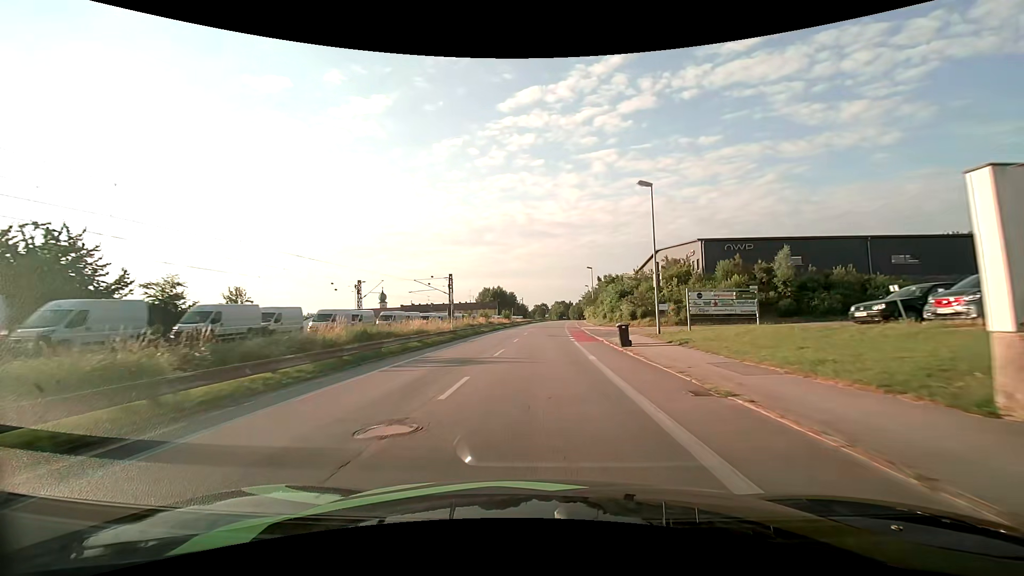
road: unclassified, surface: asphalt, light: Day
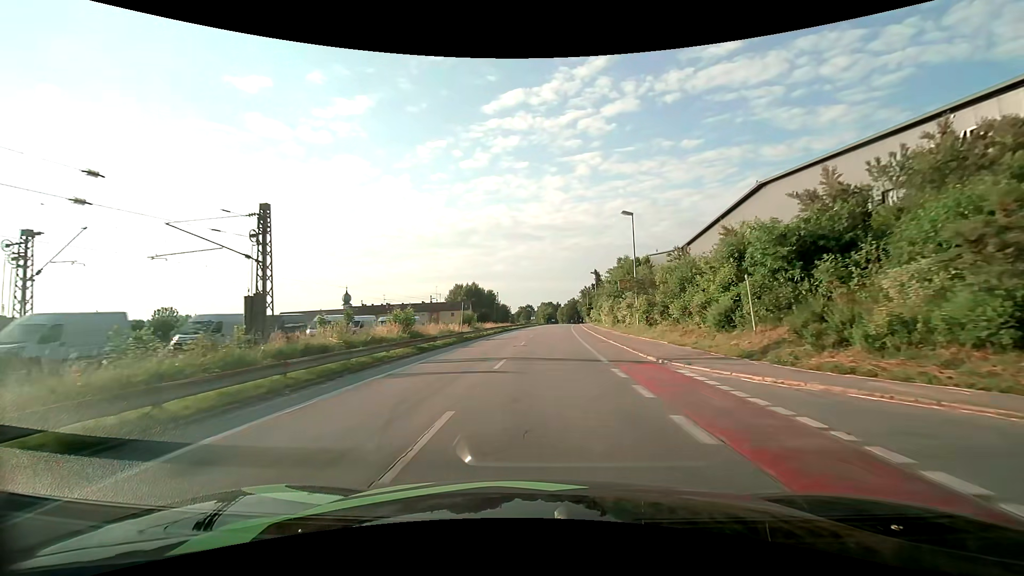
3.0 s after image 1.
(+0.5, +39.8) m; +2°
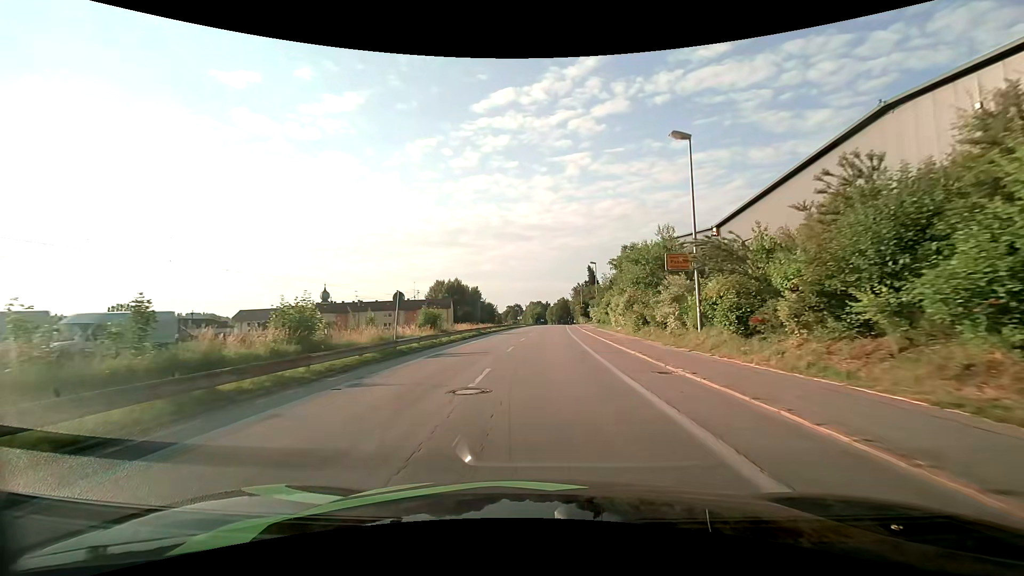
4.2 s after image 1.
(+0.1, +14.6) m; +1°
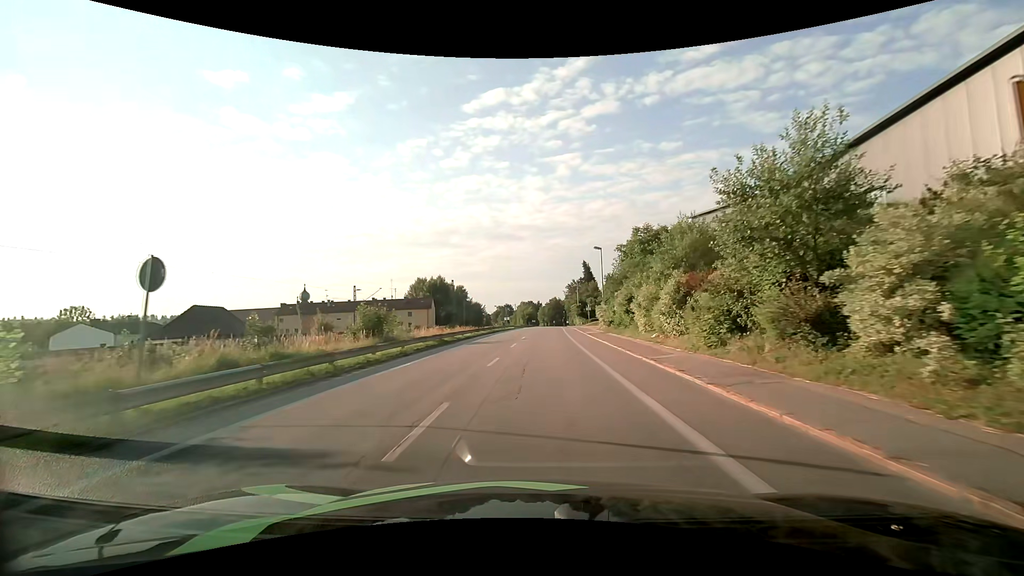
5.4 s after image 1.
(+0.2, +13.9) m; +1°
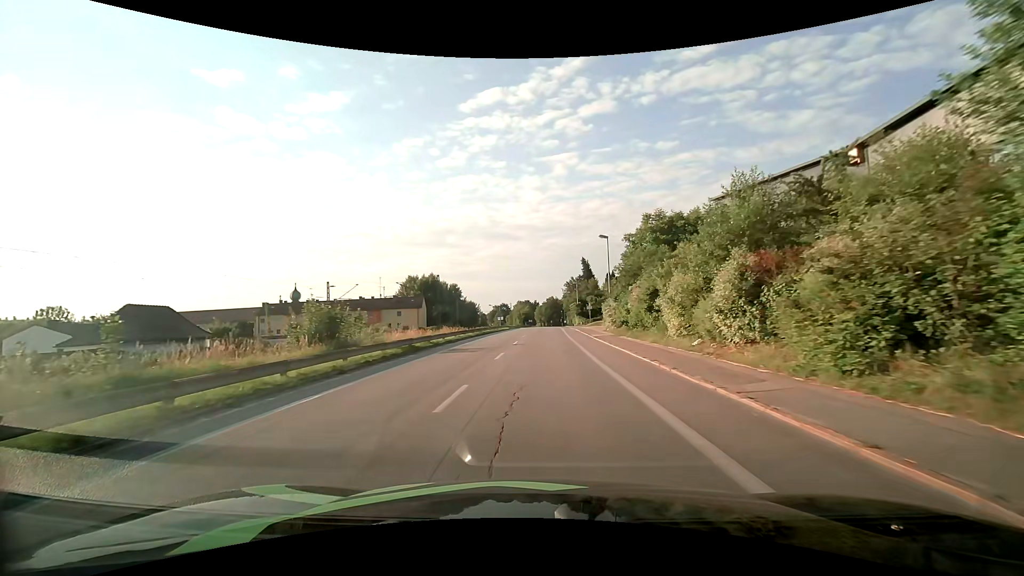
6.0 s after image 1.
(0.0, +6.8) m; 0°
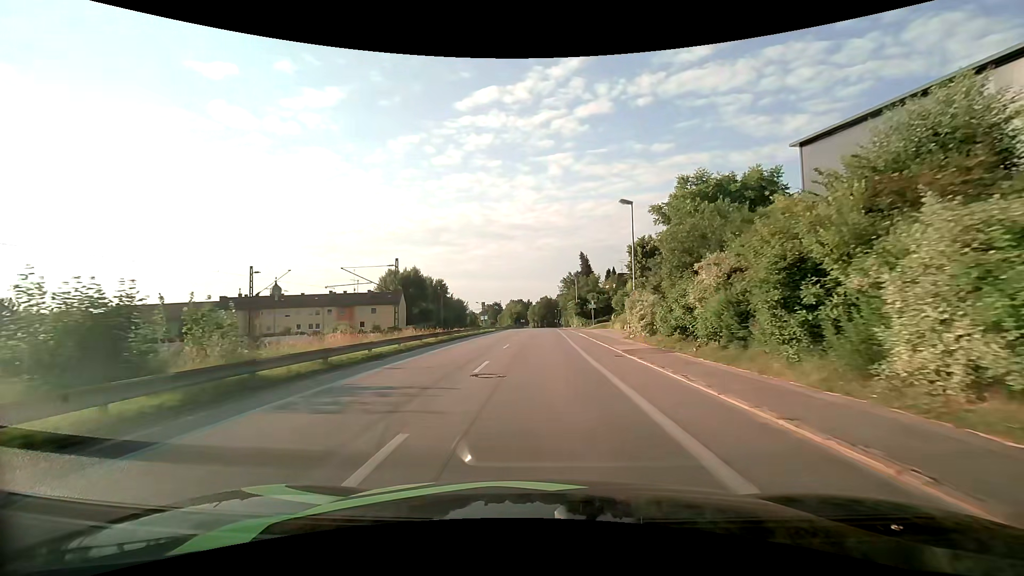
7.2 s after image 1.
(0.0, +13.3) m; +1°
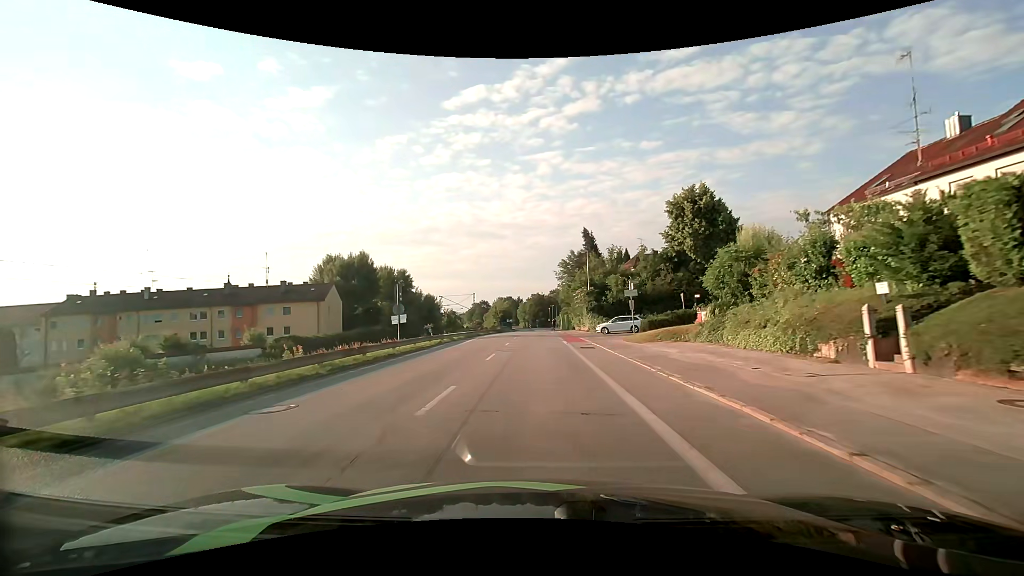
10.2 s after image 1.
(+0.3, +32.1) m; +1°
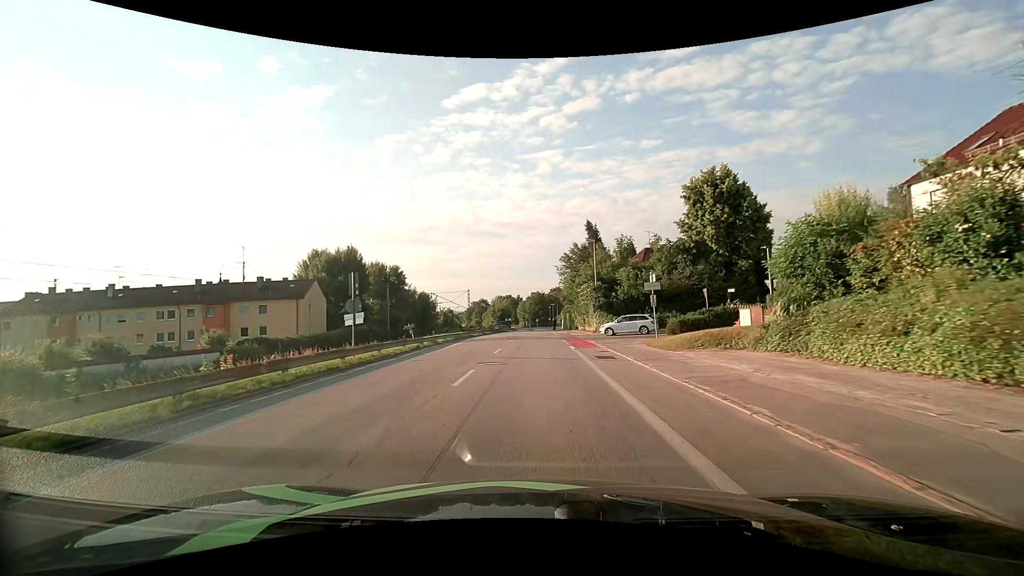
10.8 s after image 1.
(0.0, +6.1) m; 0°
(0, +10) (0, +20) (0, +30) (0, +40) (0, +50) (0, +60) (0, +70) (0, +80) (0, +90) (0, +100) m
